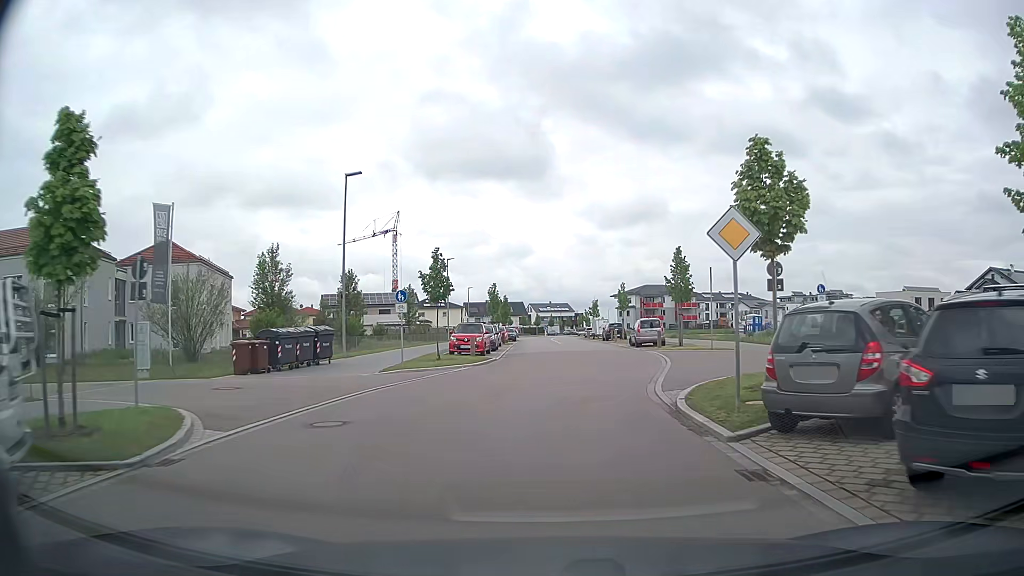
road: tertiary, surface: asphalt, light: Day
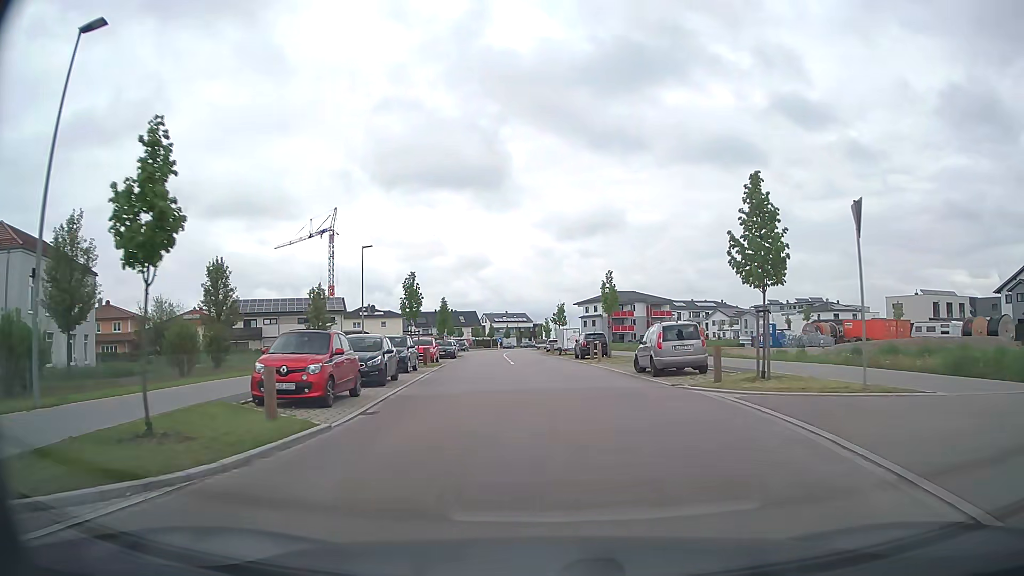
(+0.6, +18.1) m; +4°
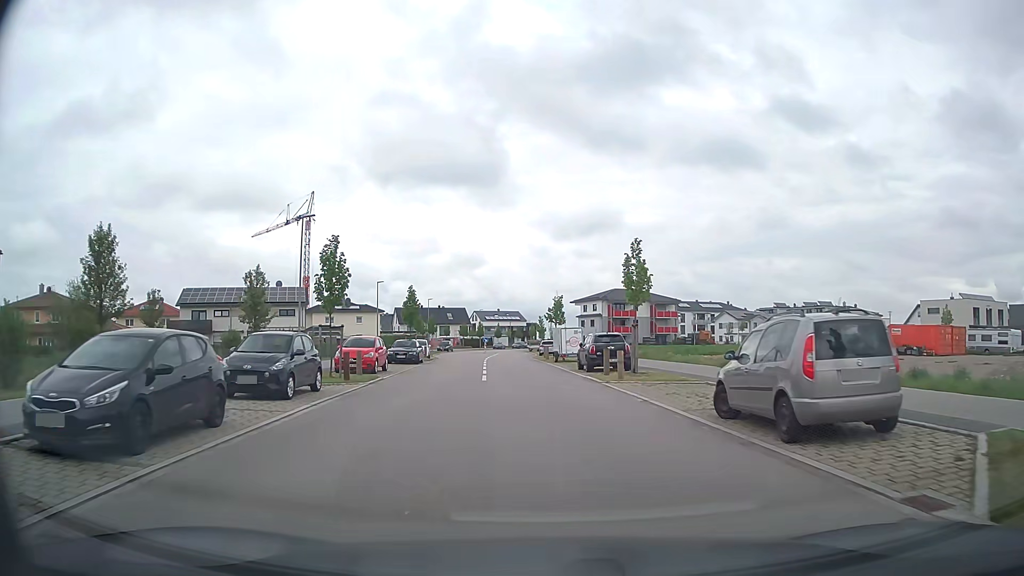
(+0.2, +12.1) m; +1°
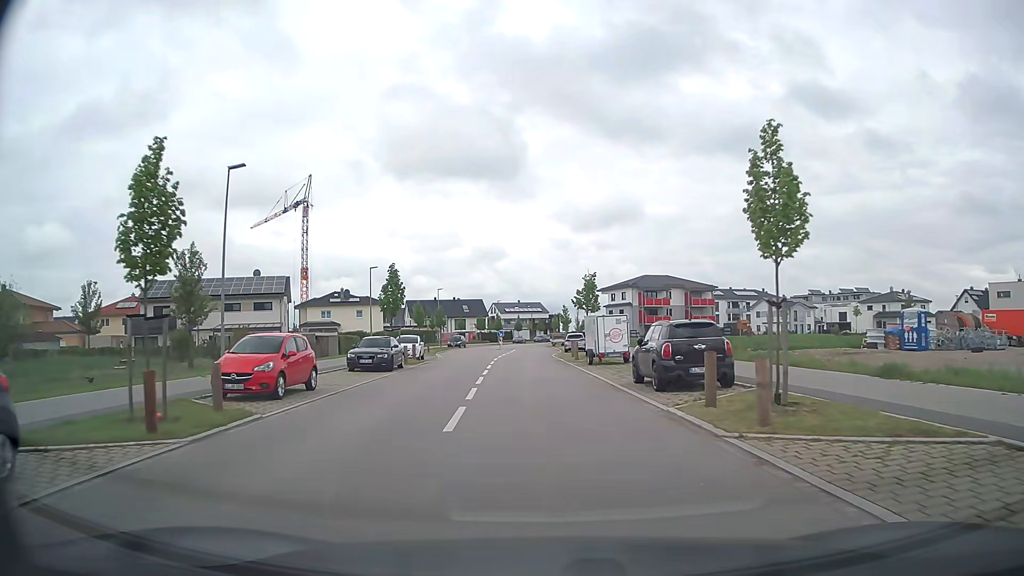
(-0.2, +12.1) m; -2°
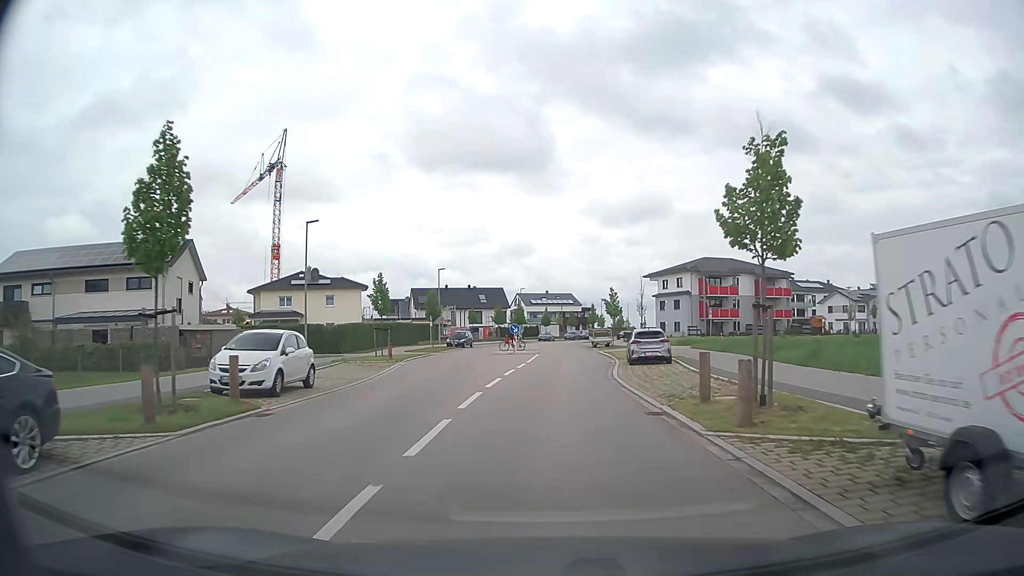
(-0.7, +24.6) m; -3°
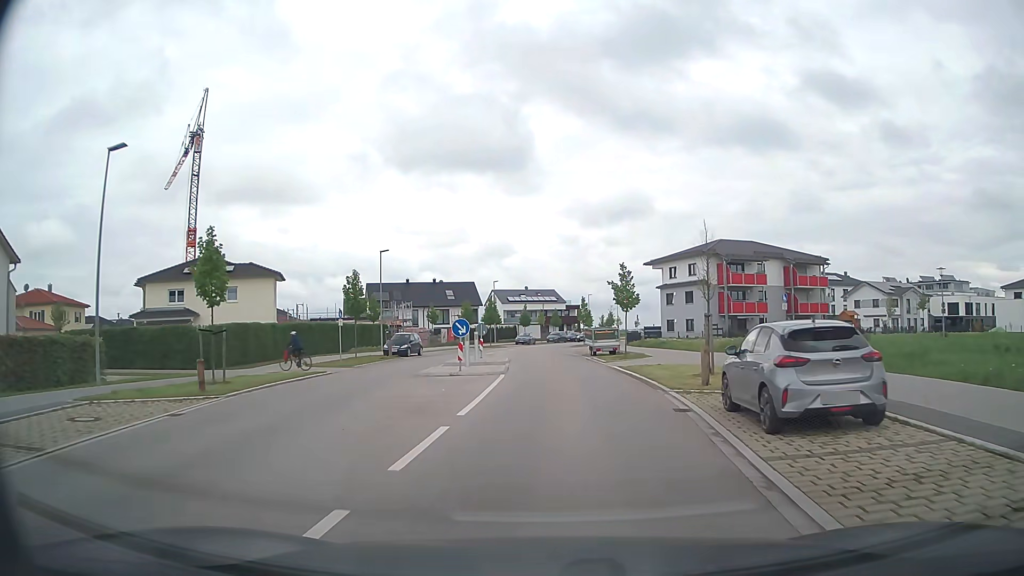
(+0.3, +18.8) m; +2°
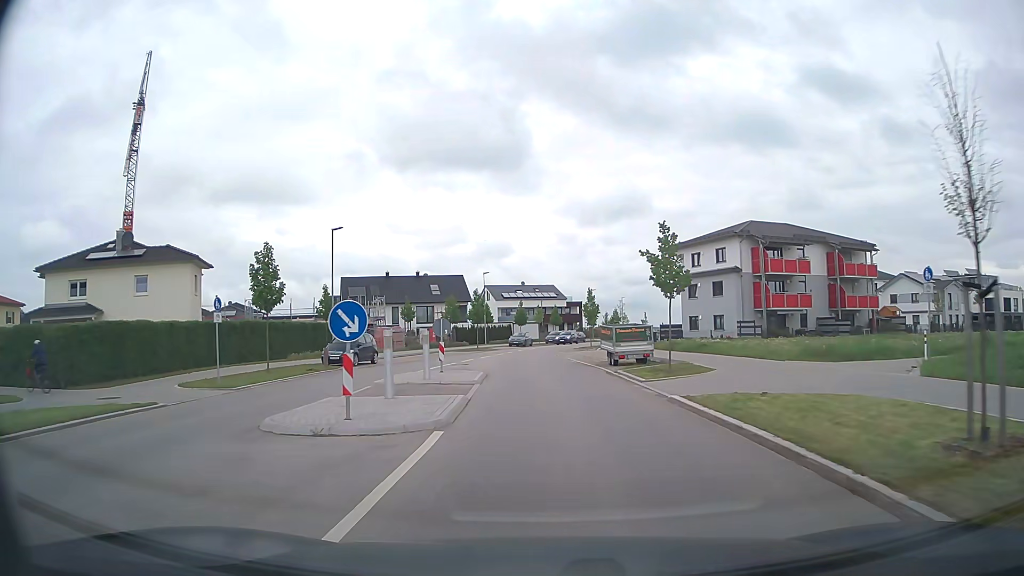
(+0.1, +12.6) m; +1°
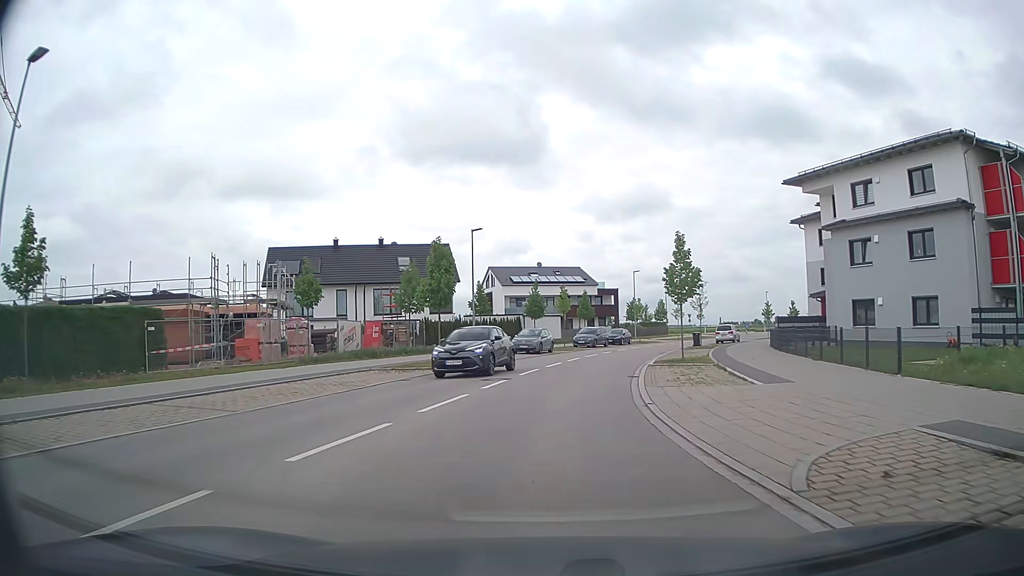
(-0.9, +31.2) m; -2°
(0, +10) (+1, +20) (+2, +30) (+5, +40) (+8, +49) (+12, +58) (+16, +67) (+21, +76) (+26, +84) (+34, +91) m
